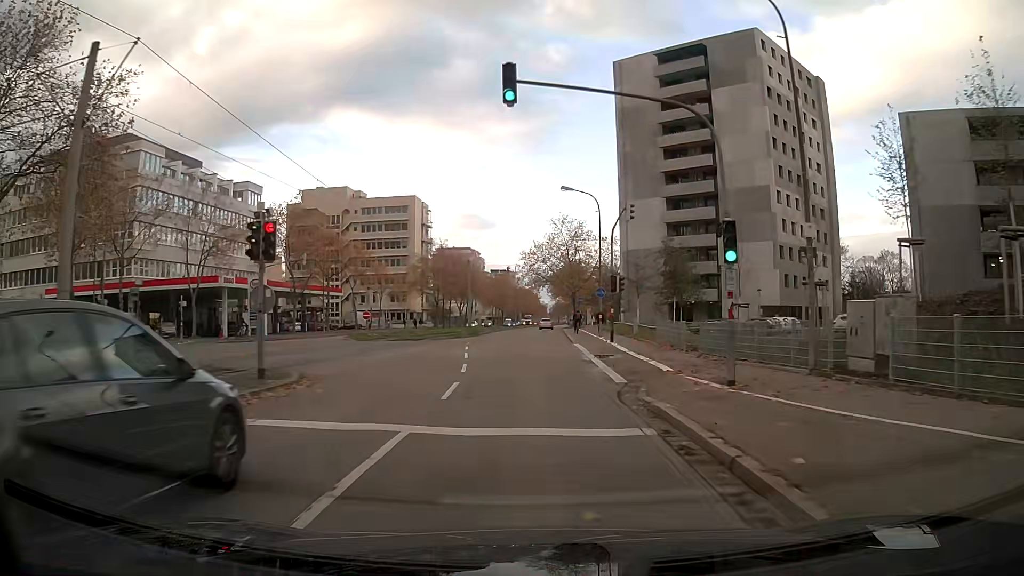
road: tertiary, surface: asphalt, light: Day
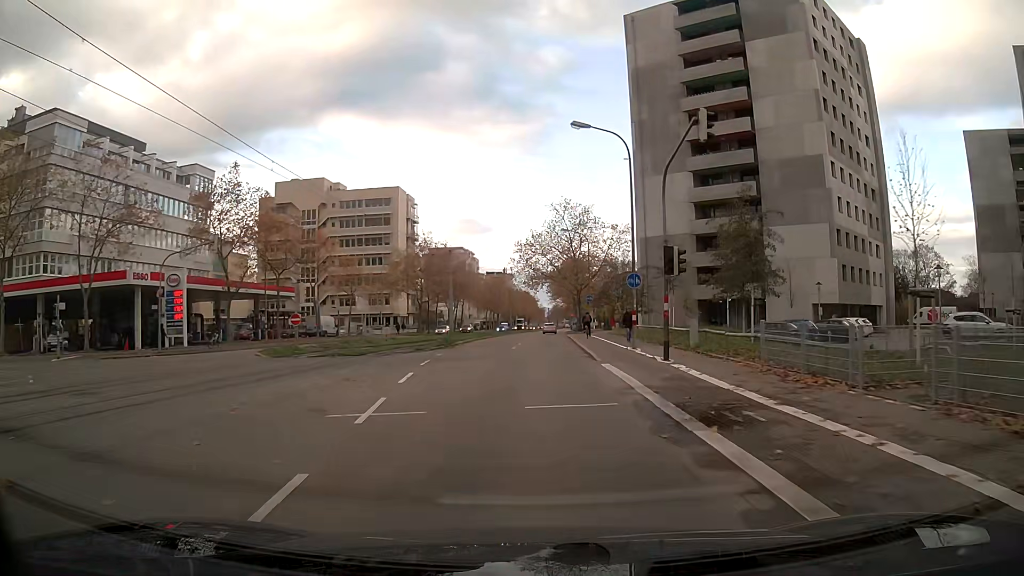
(+0.1, +14.5) m; +1°
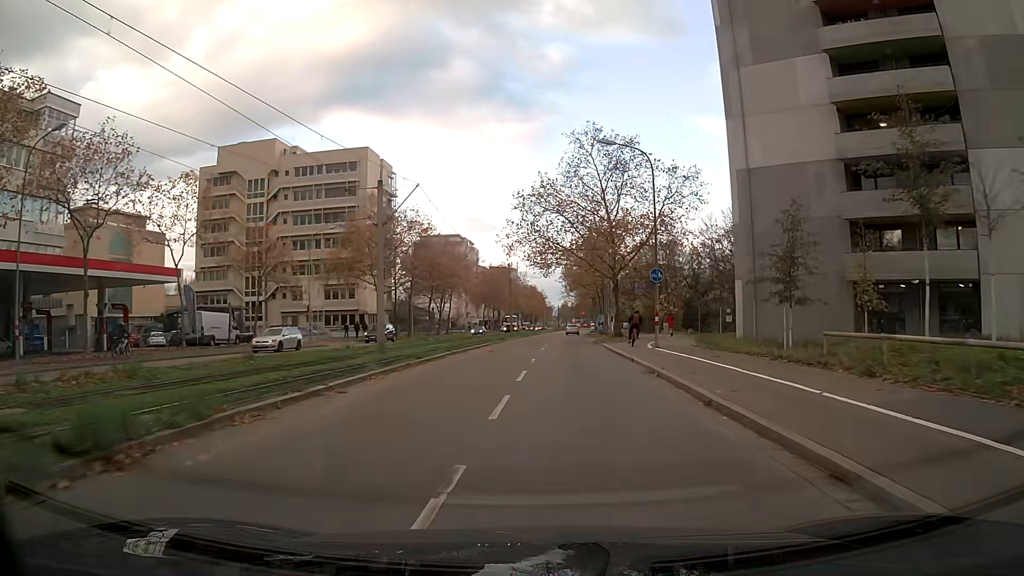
(-0.1, +29.5) m; -1°
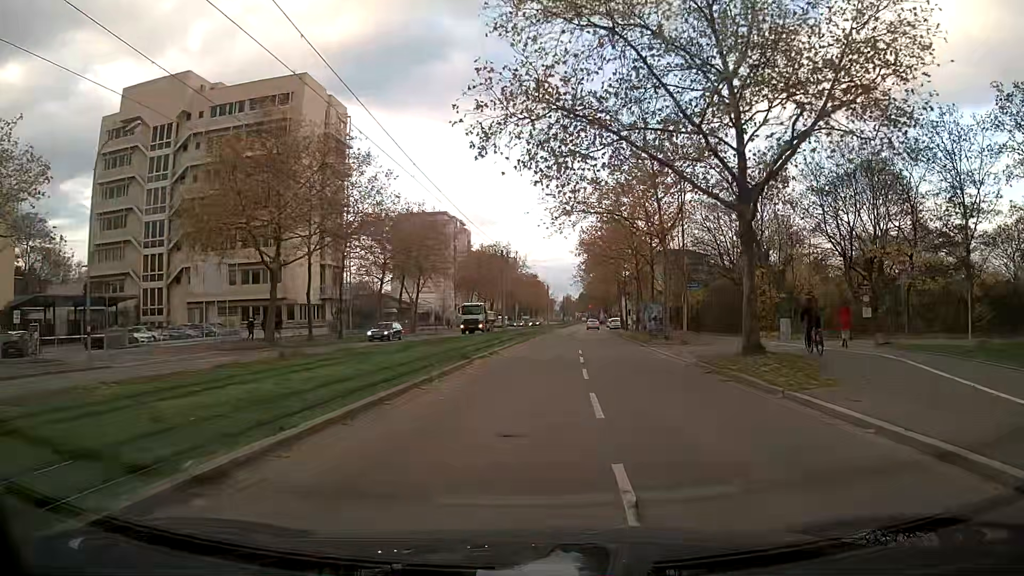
(-0.1, +29.8) m; 0°
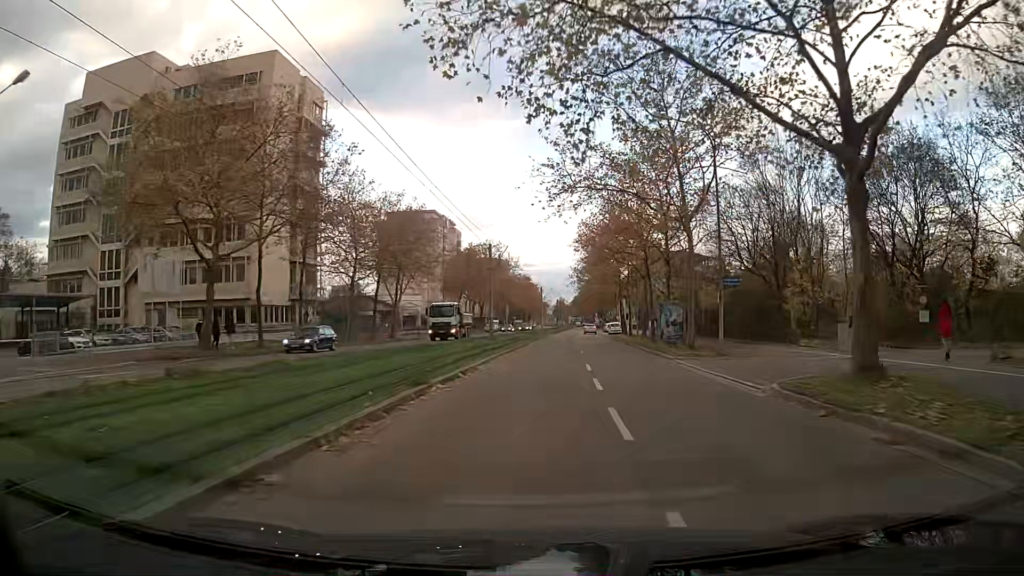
(0.0, +7.5) m; +1°
(0, +10) (0, +20) (+1, +30) (+1, +40) (+2, +50) (+2, +60) (+3, +70) (+3, +80) (+4, +90) (+5, +100) m
